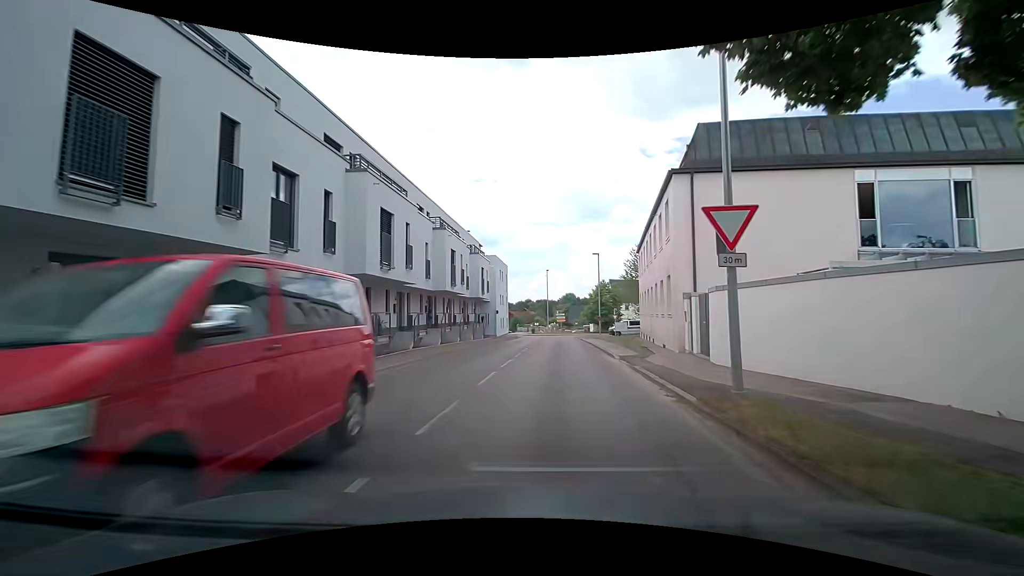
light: Day
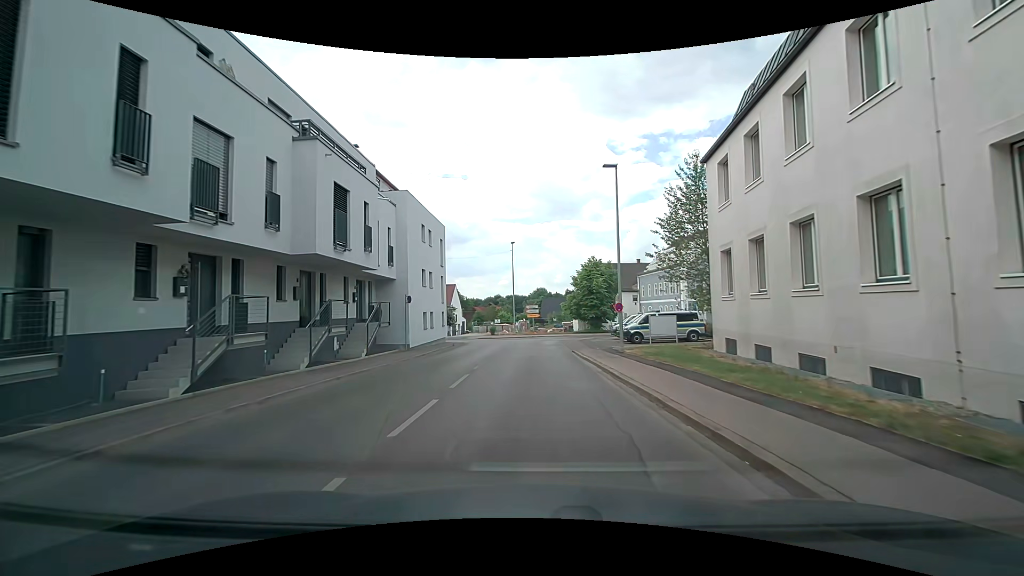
(+1.7, +26.7) m; +5°
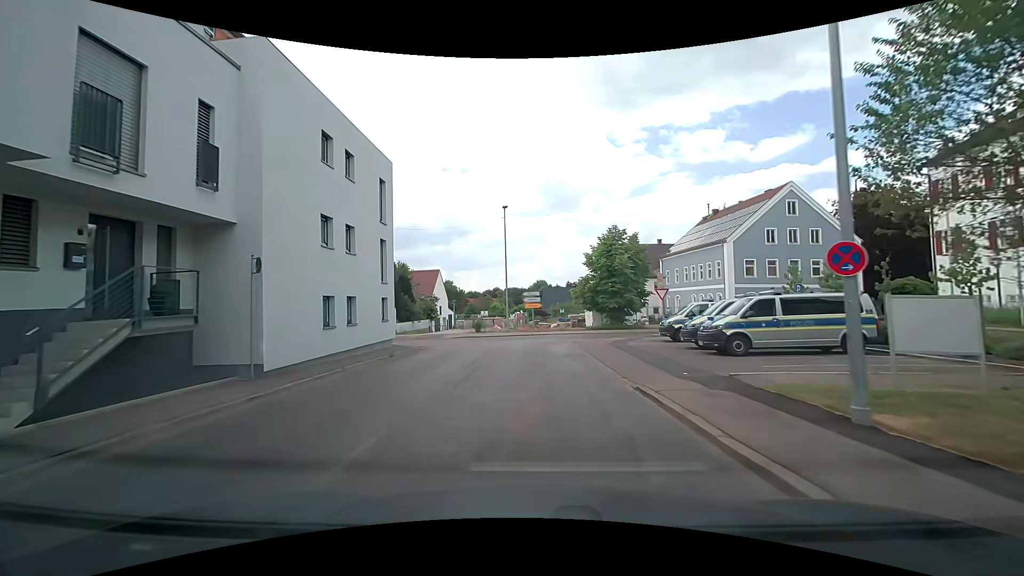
(-0.1, +15.5) m; 0°
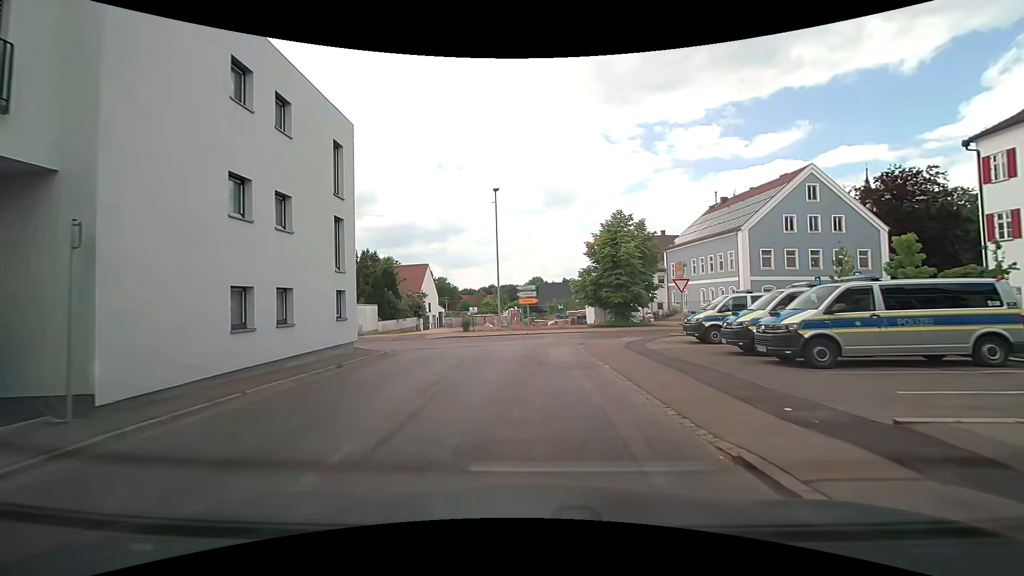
(+0.1, +4.8) m; +1°
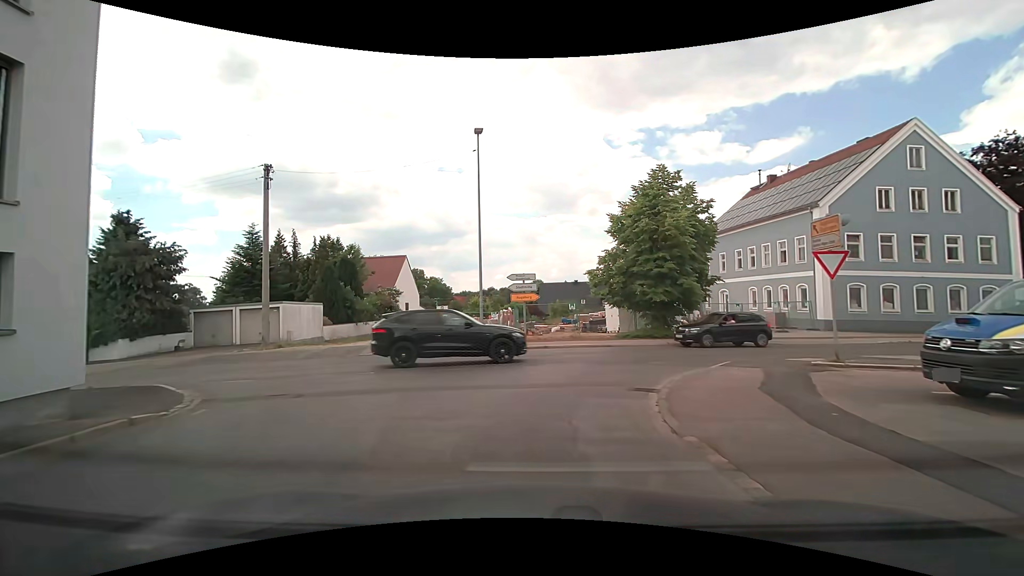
(-0.2, +12.4) m; -2°
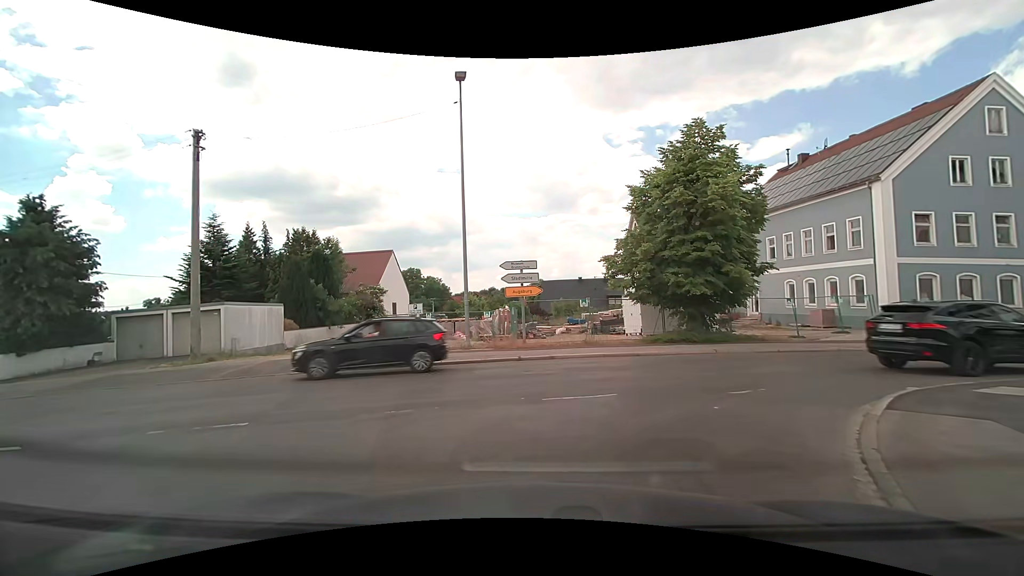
(+0.1, +5.6) m; -2°
